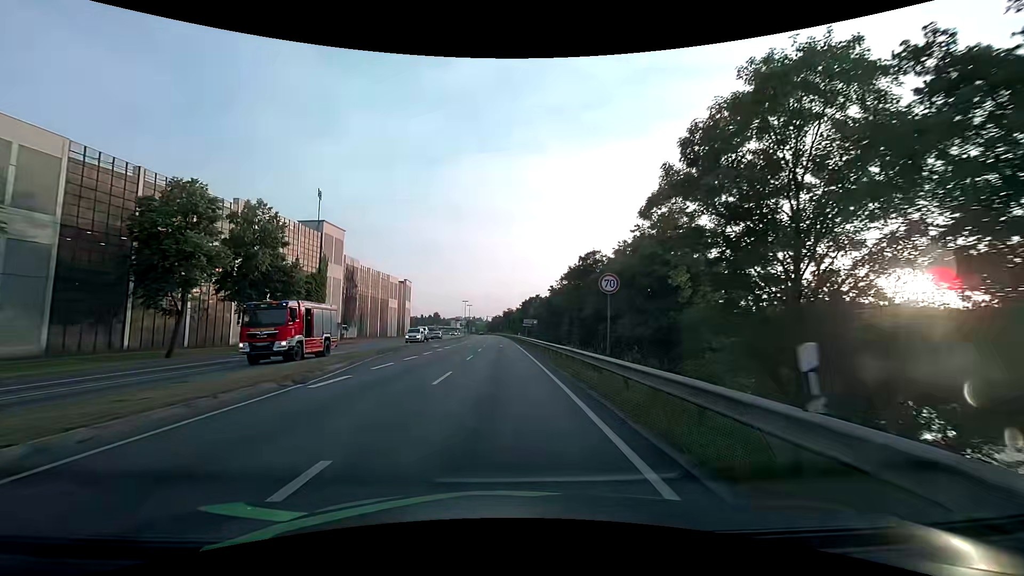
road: primary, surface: asphalt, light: Day
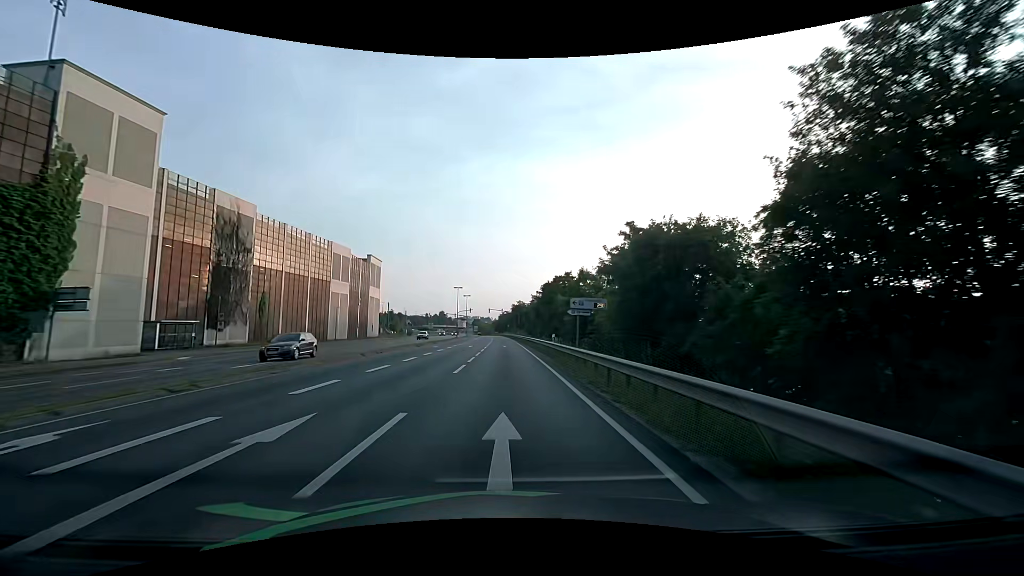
(-0.6, +44.1) m; -1°
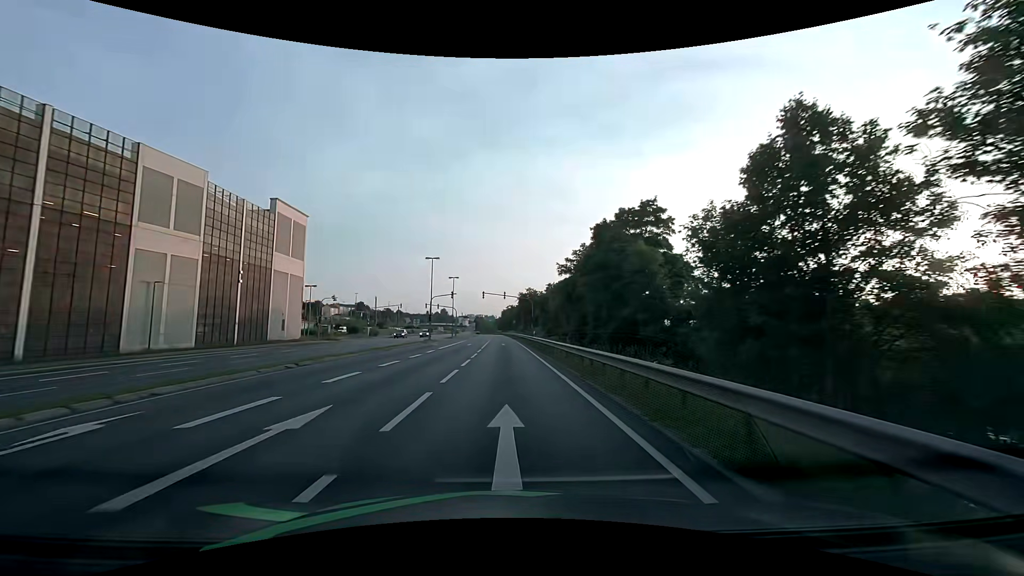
(-0.1, +39.7) m; 0°
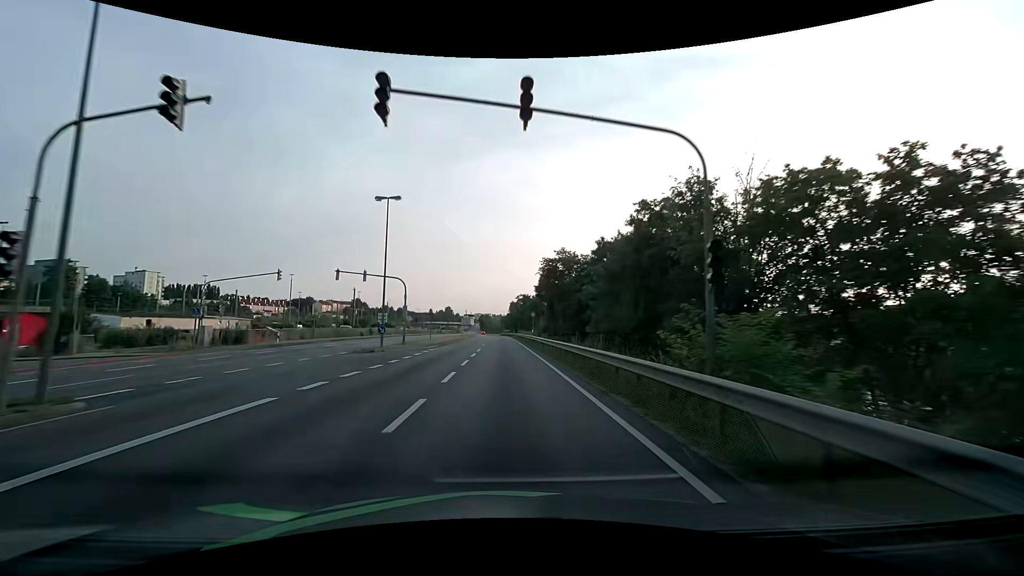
(-0.5, +51.6) m; -1°
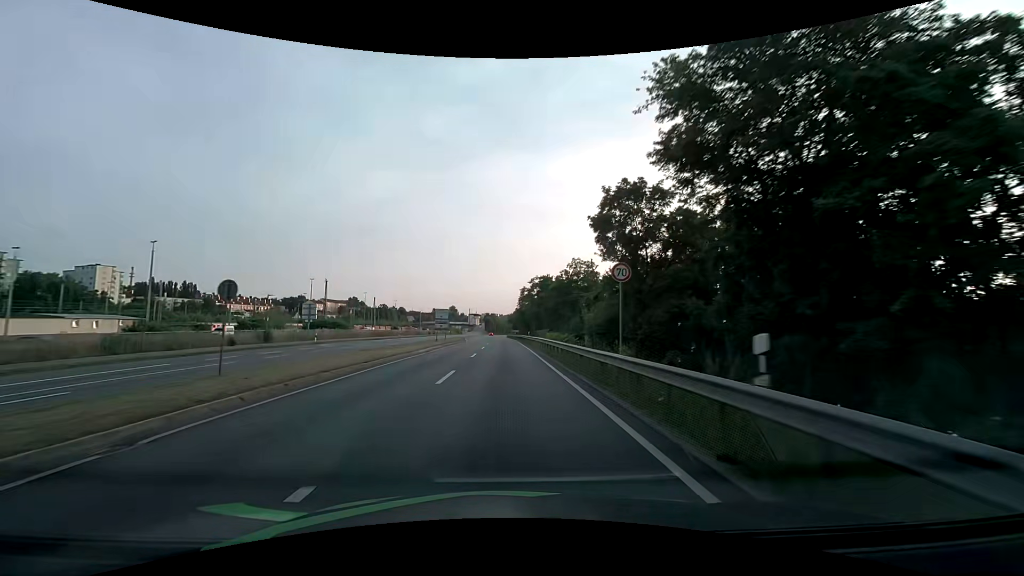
(-0.4, +42.2) m; -1°
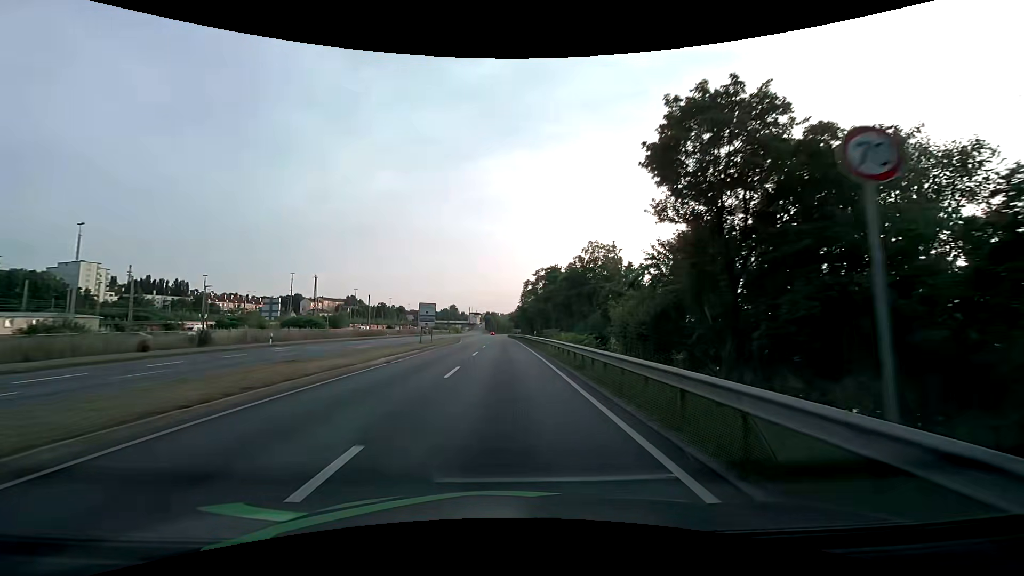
(0.0, +10.6) m; 0°
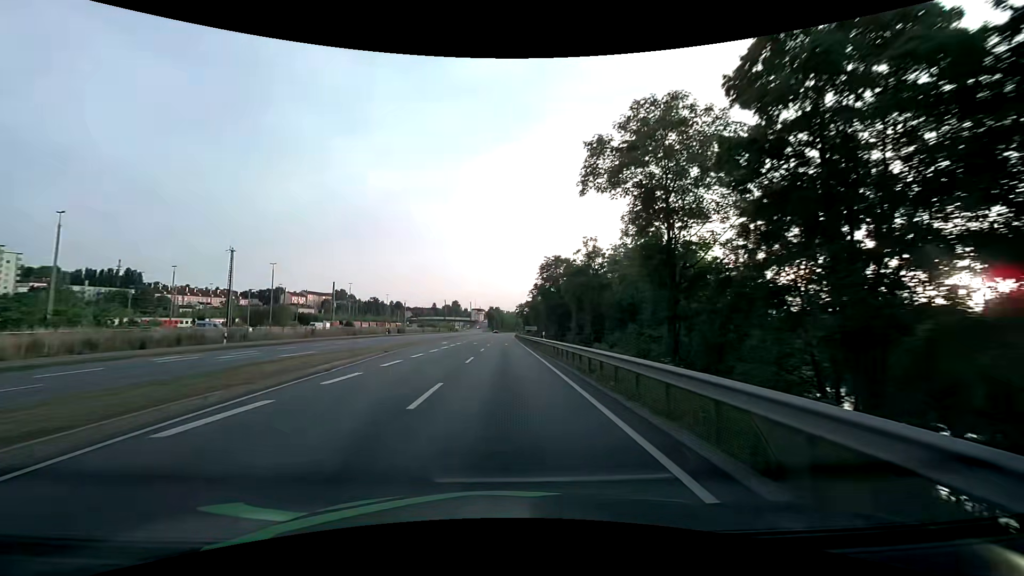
(-0.3, +53.5) m; -1°
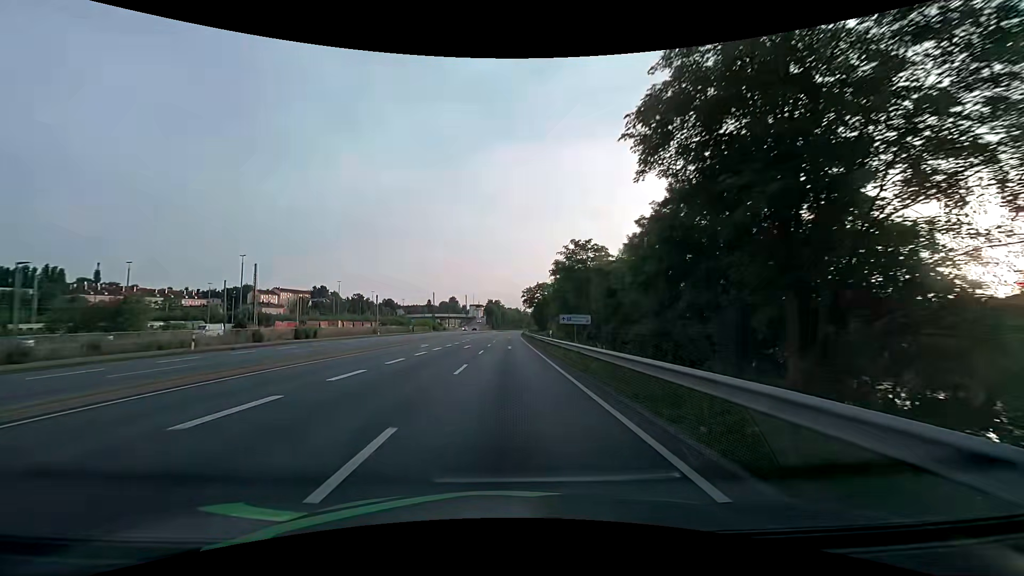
(-0.3, +53.9) m; 0°
(0, +10) (0, +20) (0, +30) (0, +40) (0, +50) (0, +60) (0, +70) (0, +80) (+1, +90) (+1, +100) m
